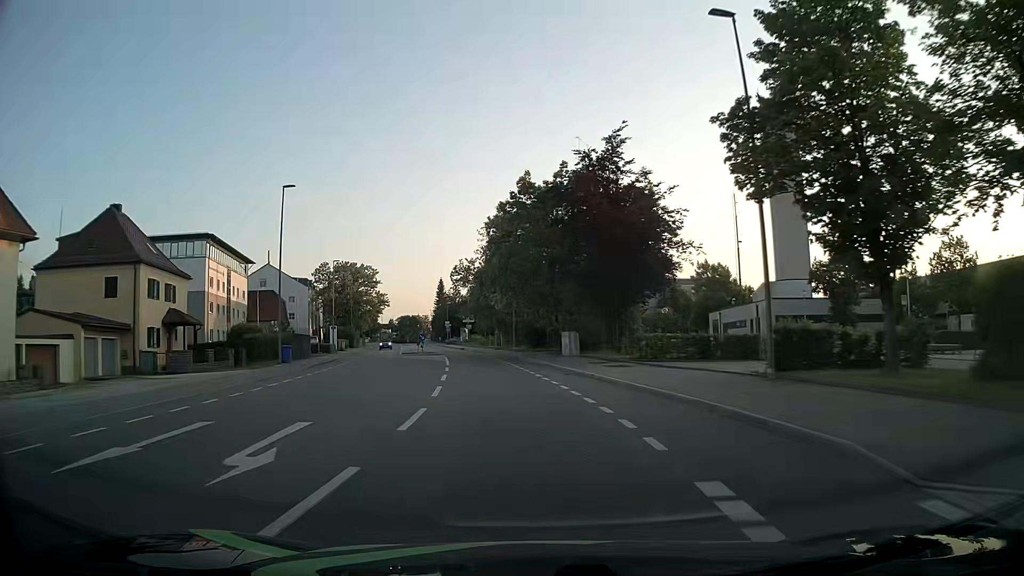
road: tertiary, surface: asphalt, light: Day
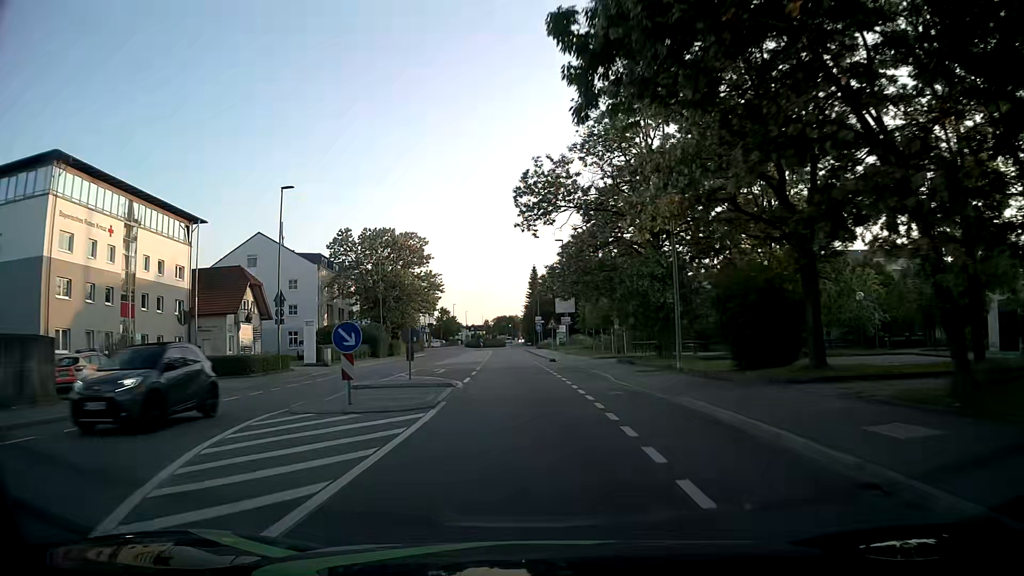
(-3.2, +40.6) m; -8°
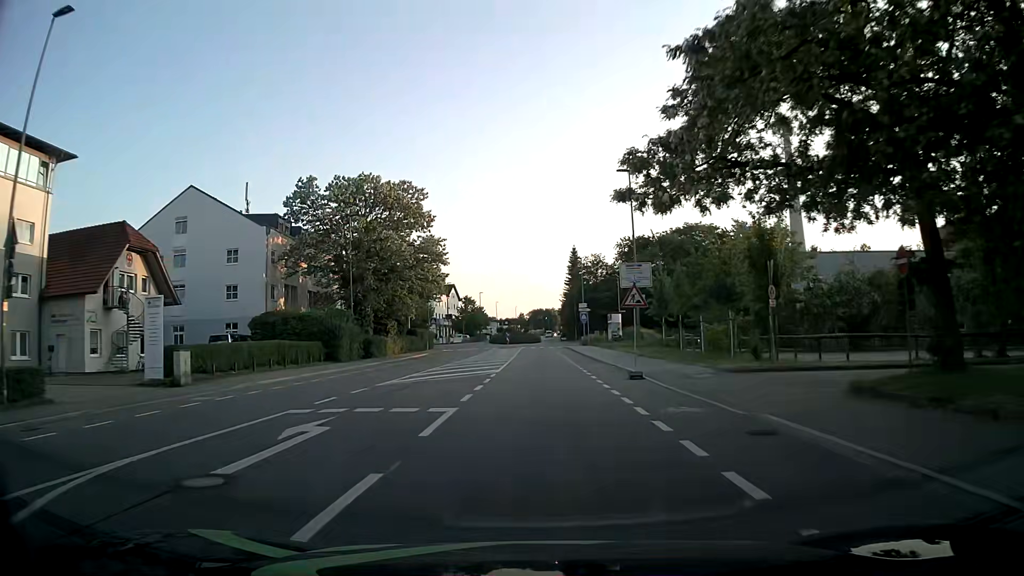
(-0.9, +24.0) m; -4°
